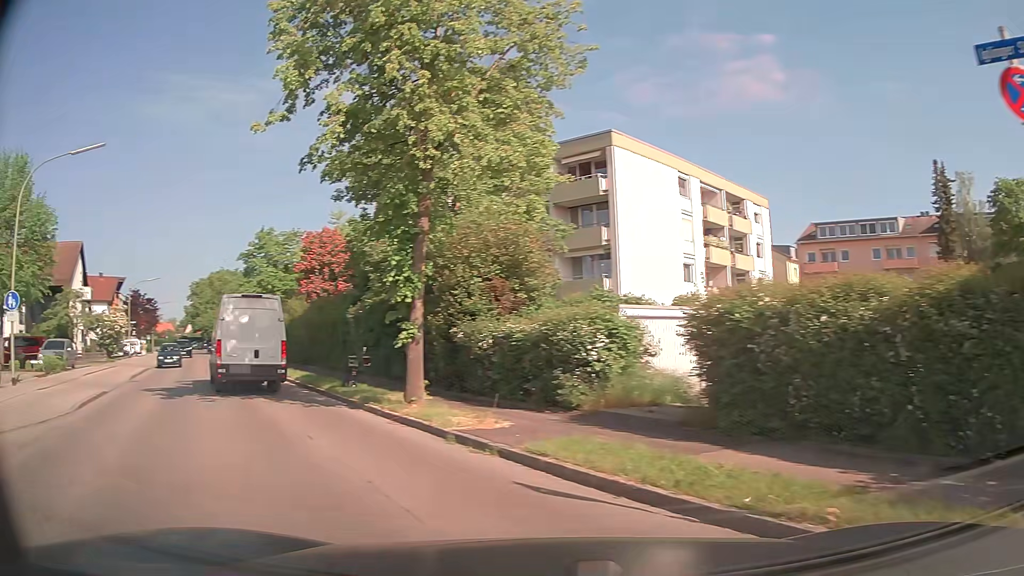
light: Day
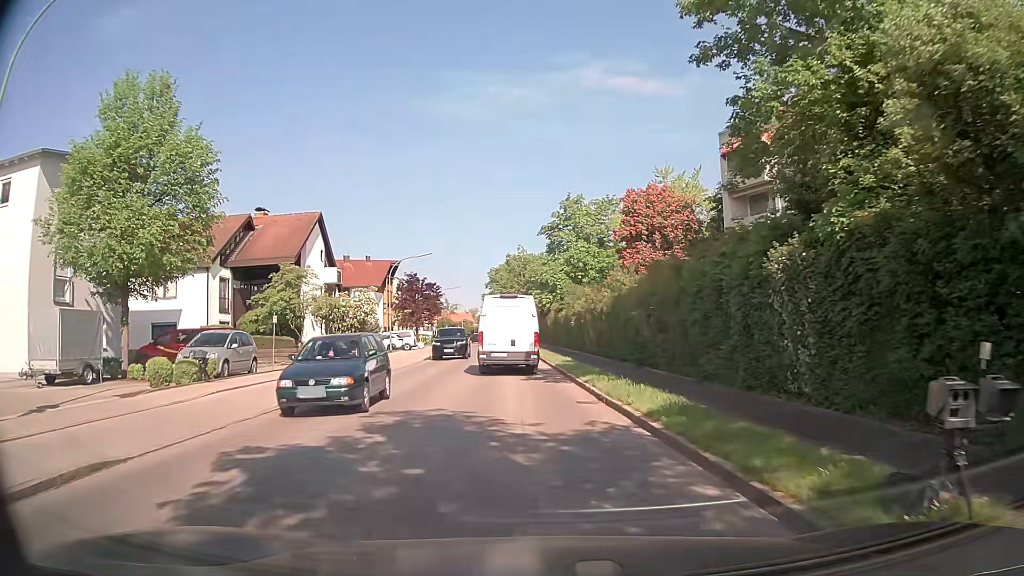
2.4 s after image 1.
(-4.7, +13.1) m; -27°
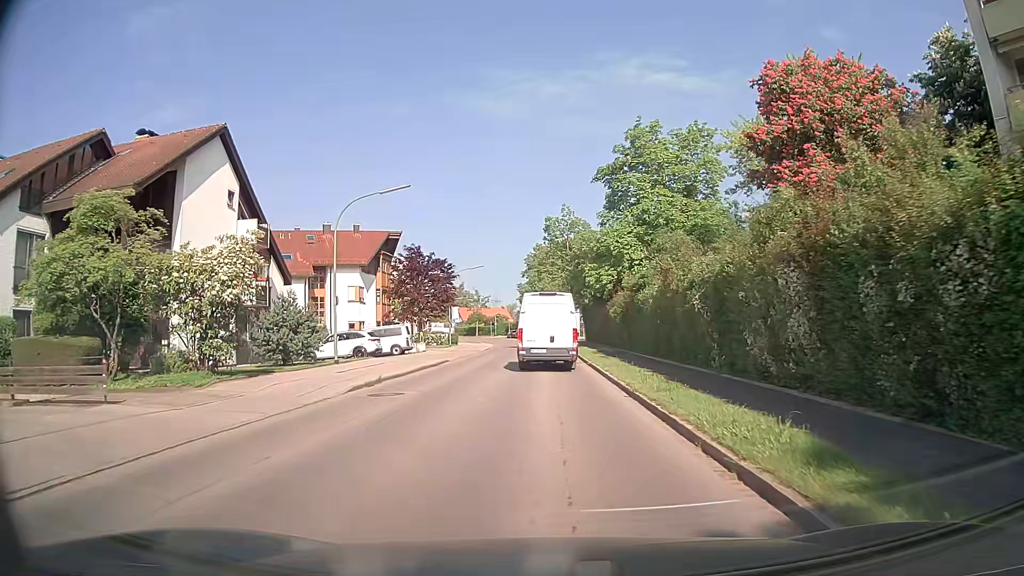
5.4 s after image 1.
(-0.7, +22.6) m; -3°
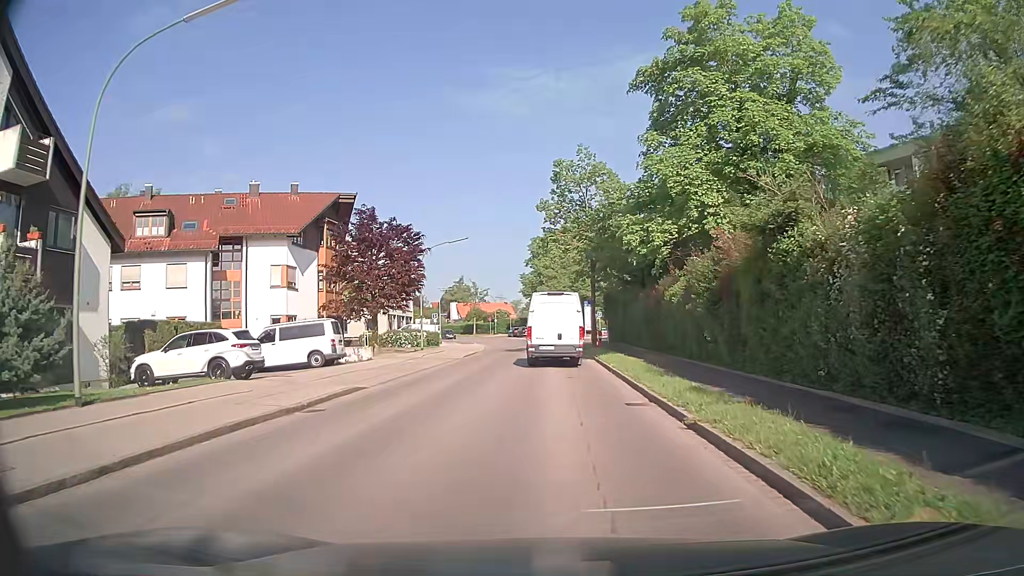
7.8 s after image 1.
(-0.1, +17.0) m; 0°
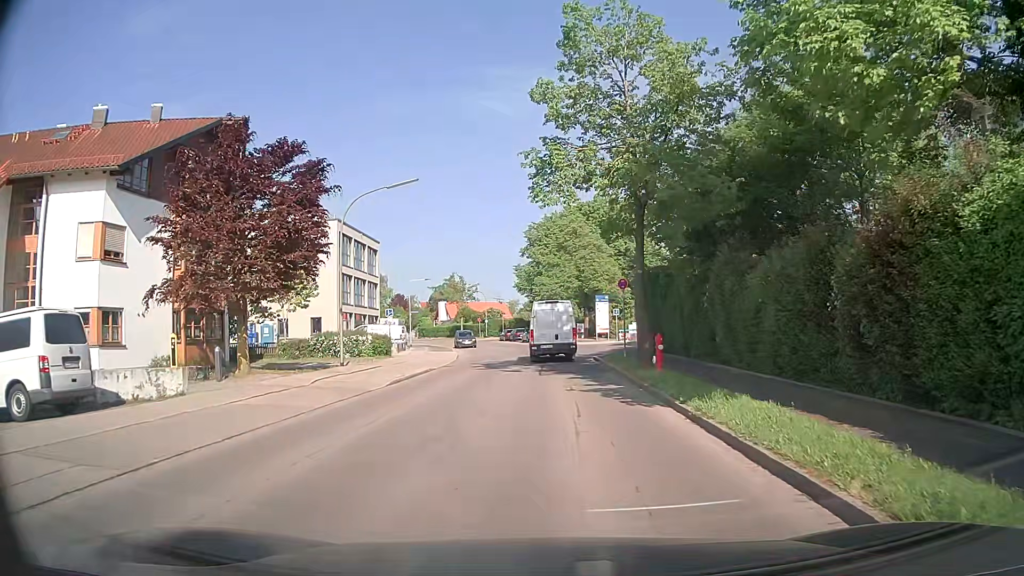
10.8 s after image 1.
(-0.1, +17.7) m; -1°
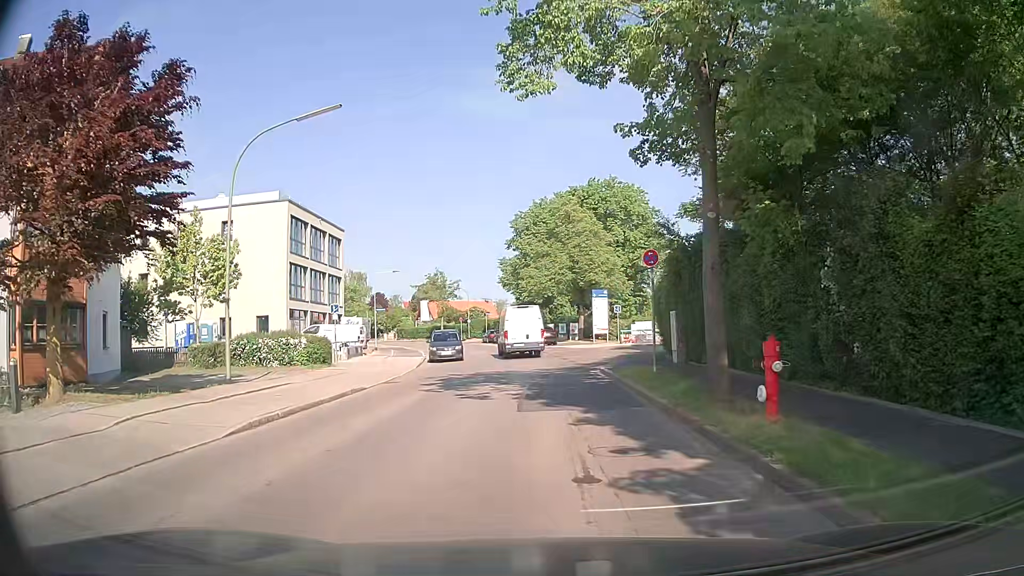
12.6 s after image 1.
(+0.1, +9.2) m; +1°
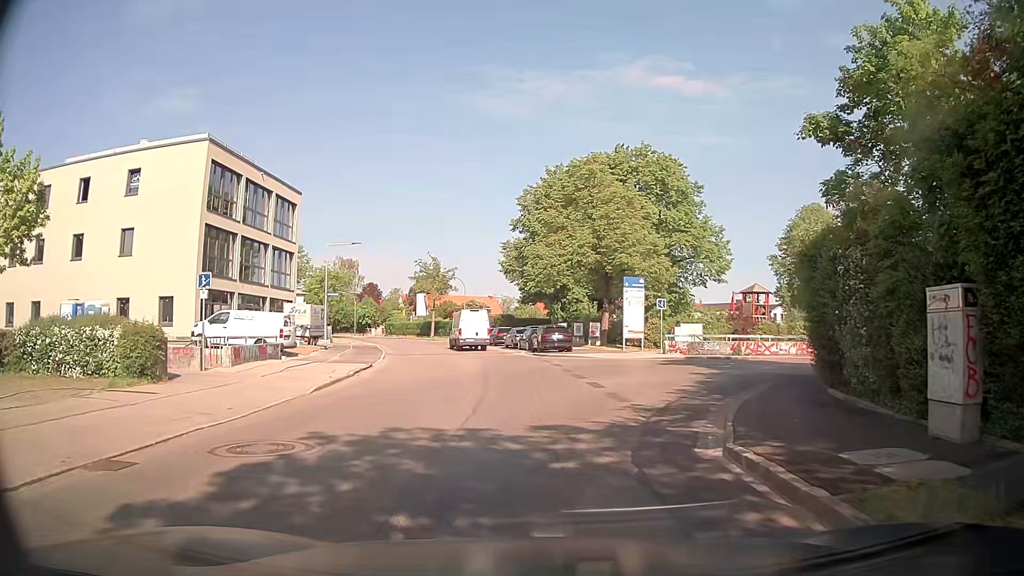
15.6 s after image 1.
(-0.1, +14.6) m; 0°
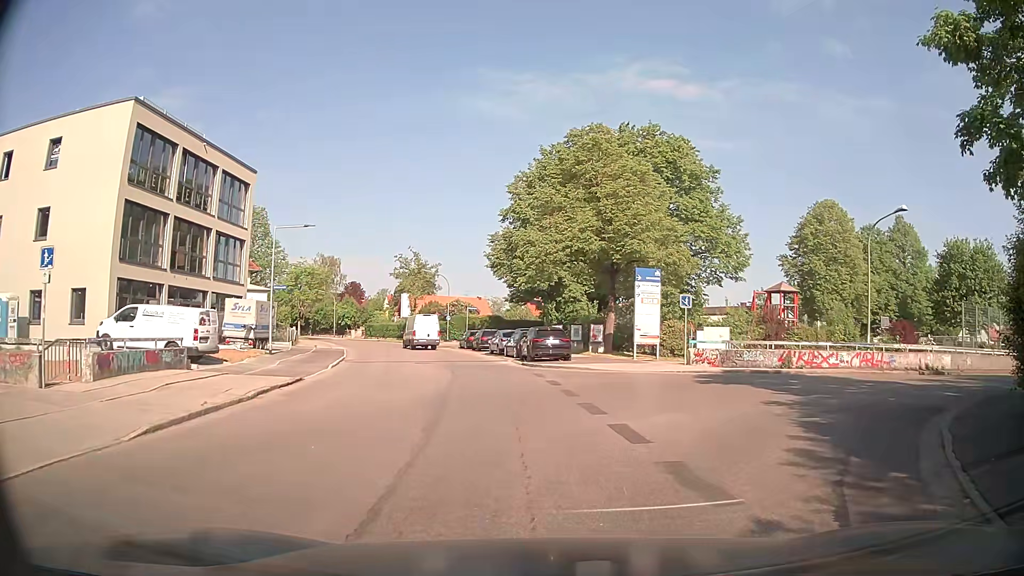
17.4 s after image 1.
(-0.1, +7.3) m; +1°
(+2, +10) (+8, +17) (+17, +22) (+26, +26) (+35, +31) (+44, +35) (+53, +40) (+62, +44) (+71, +49) (+79, +54) m
